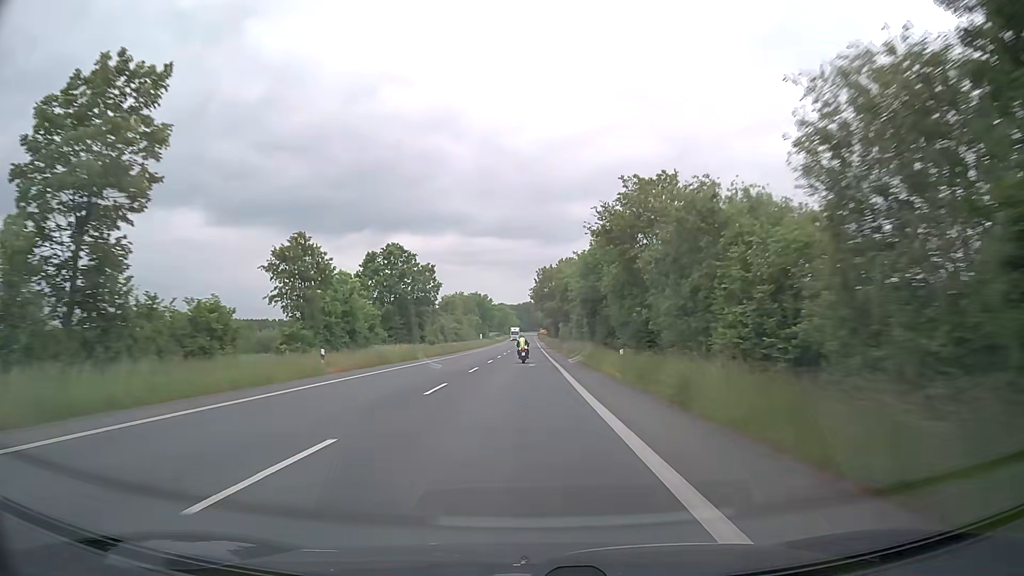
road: secondary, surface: asphalt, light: Day
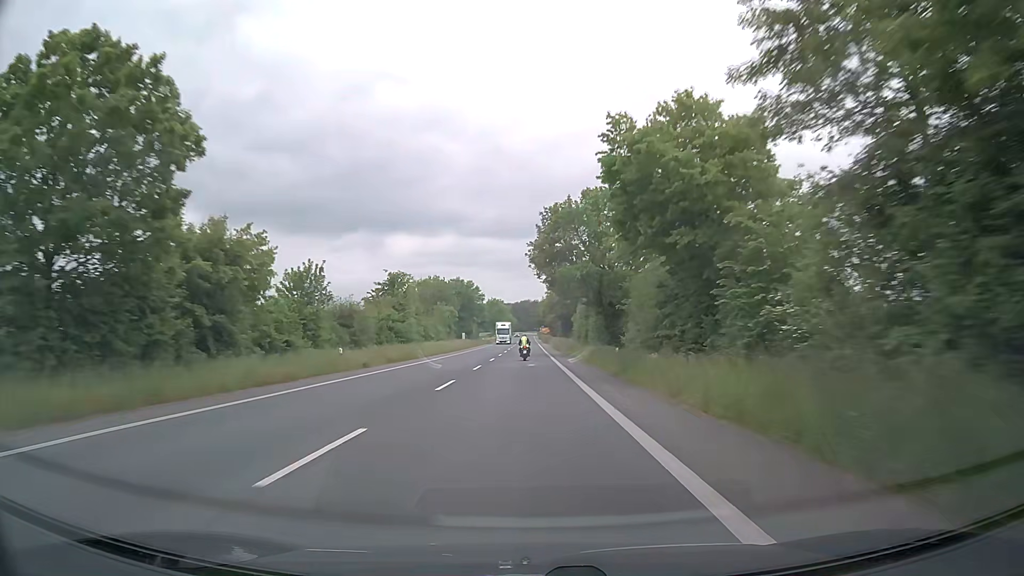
(+0.1, +47.3) m; 0°
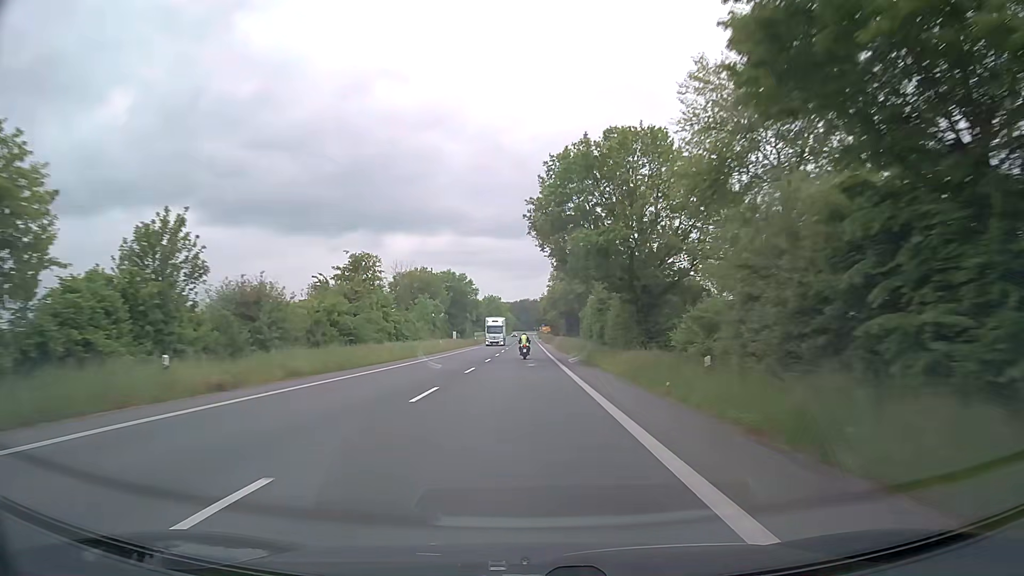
(+0.1, +16.0) m; 0°
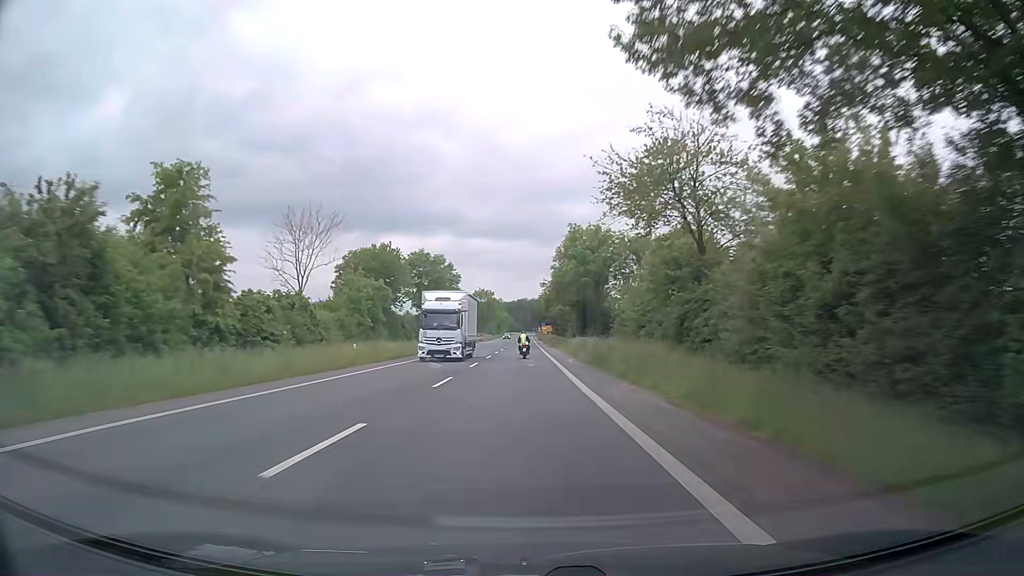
(+0.1, +32.1) m; 0°
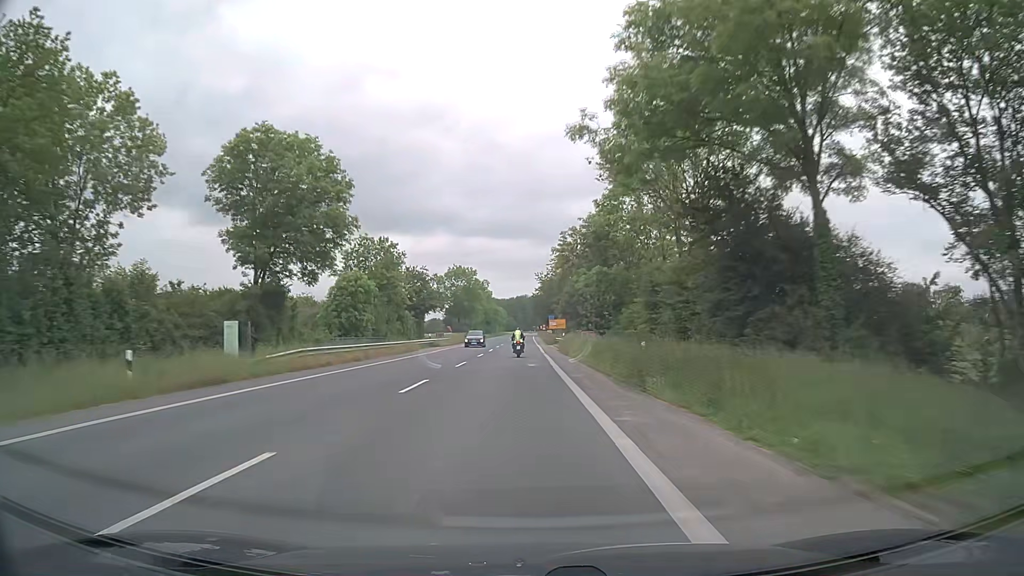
(+0.4, +63.1) m; 0°
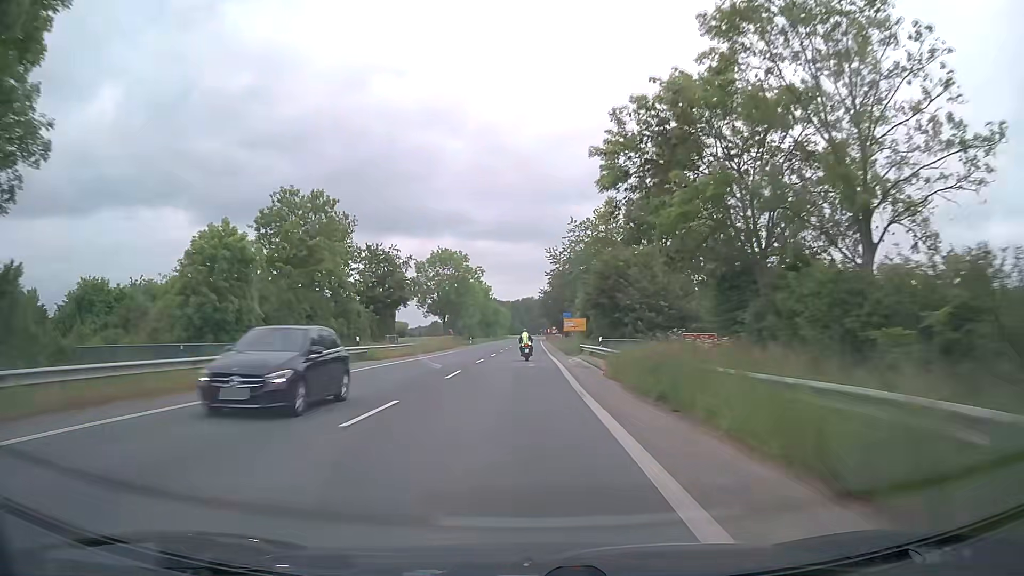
(-0.1, +29.4) m; 0°
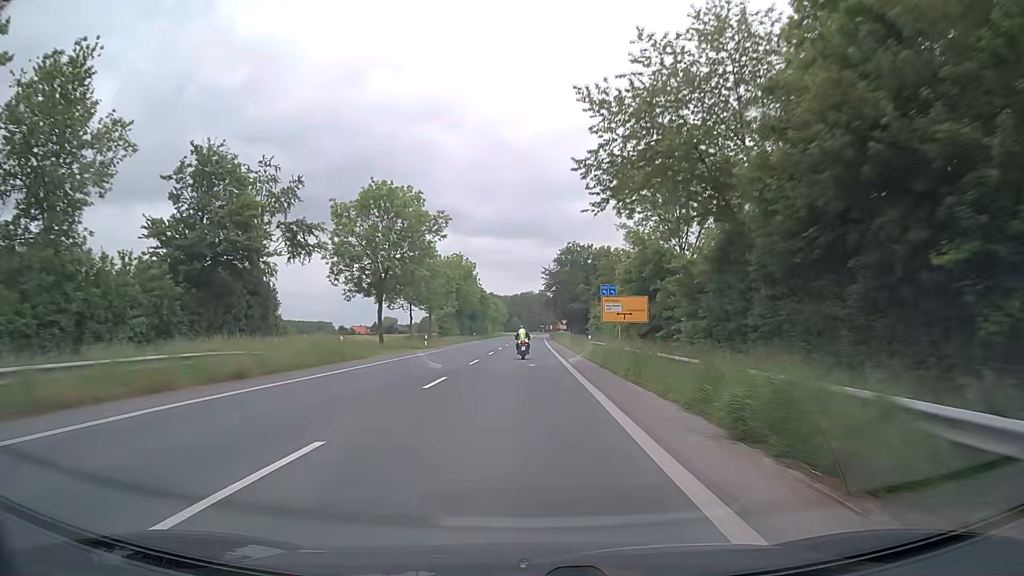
(-0.1, +41.7) m; 0°
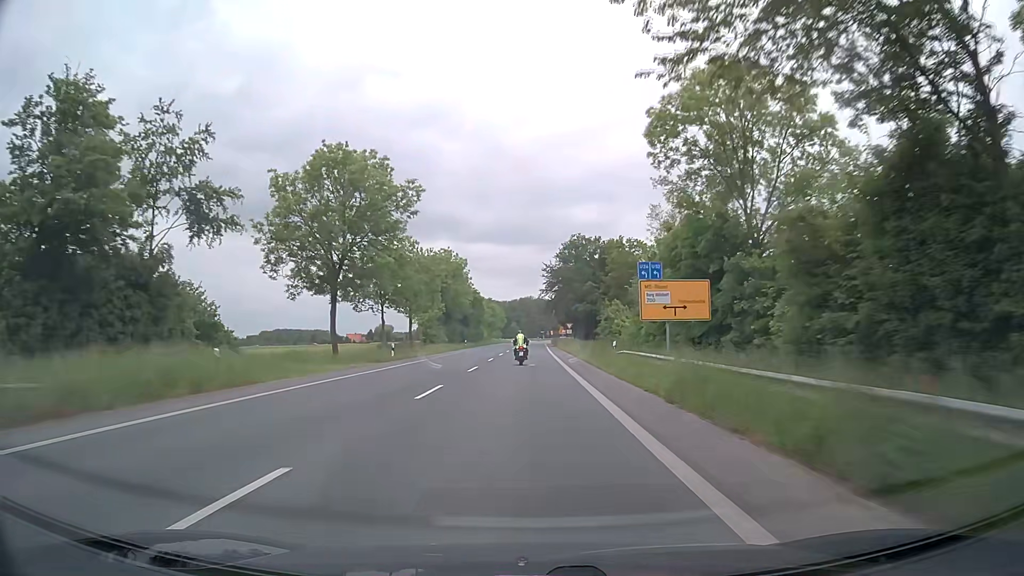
(0.0, +13.4) m; 0°
(0, +10) (0, +20) (0, +30) (0, +40) (0, +50) (0, +60) (0, +70) (+1, +80) (+1, +90) (+1, +100) m
